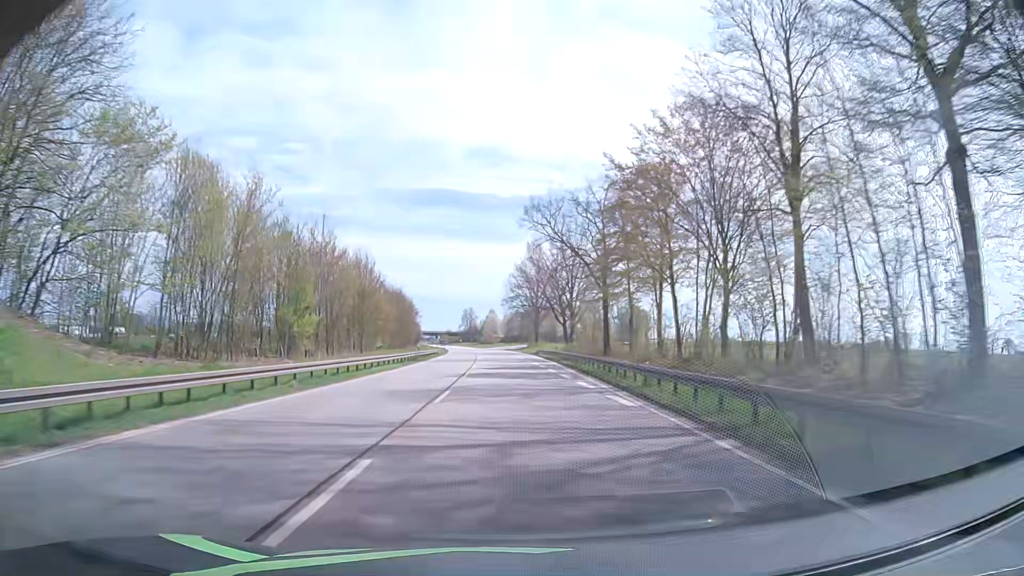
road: primary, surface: asphalt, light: Day
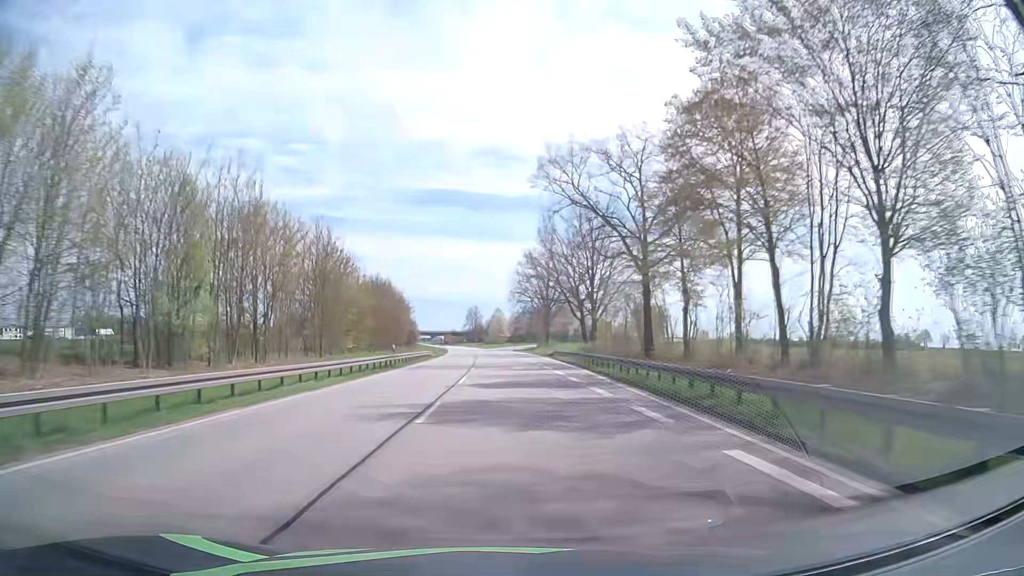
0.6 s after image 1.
(+0.1, +15.8) m; 0°
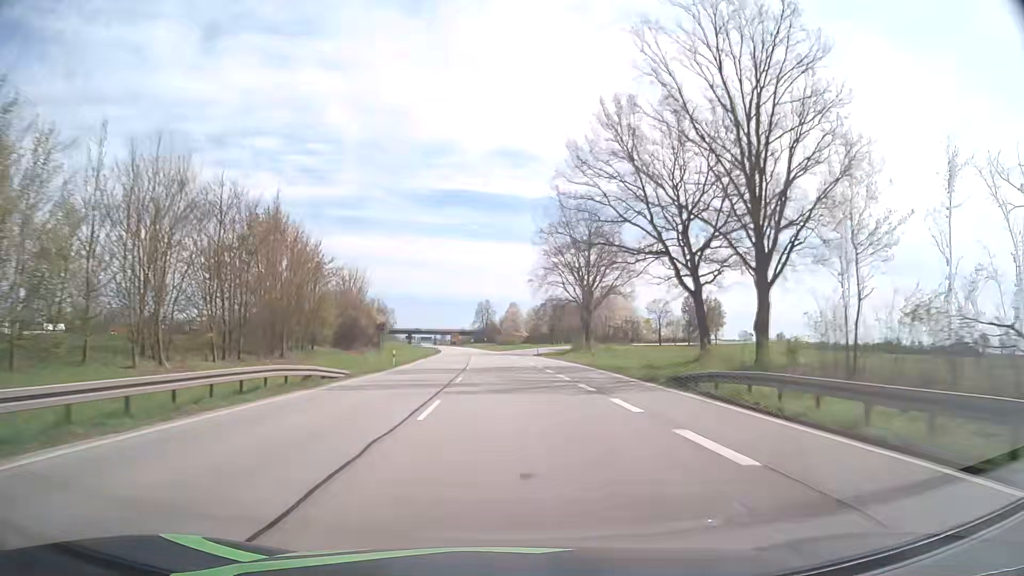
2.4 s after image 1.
(-0.7, +47.4) m; -2°
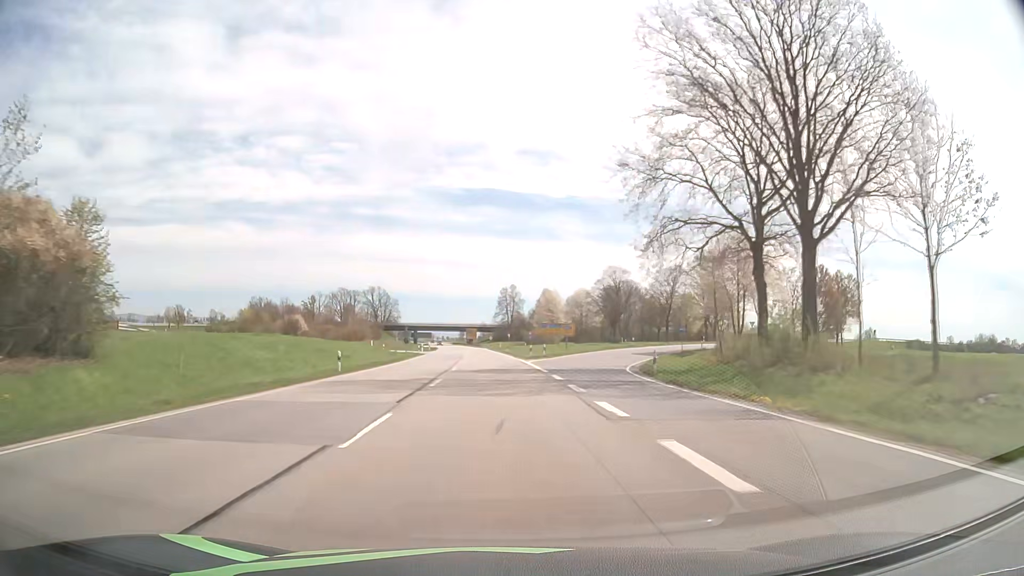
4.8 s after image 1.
(-1.0, +63.2) m; -2°
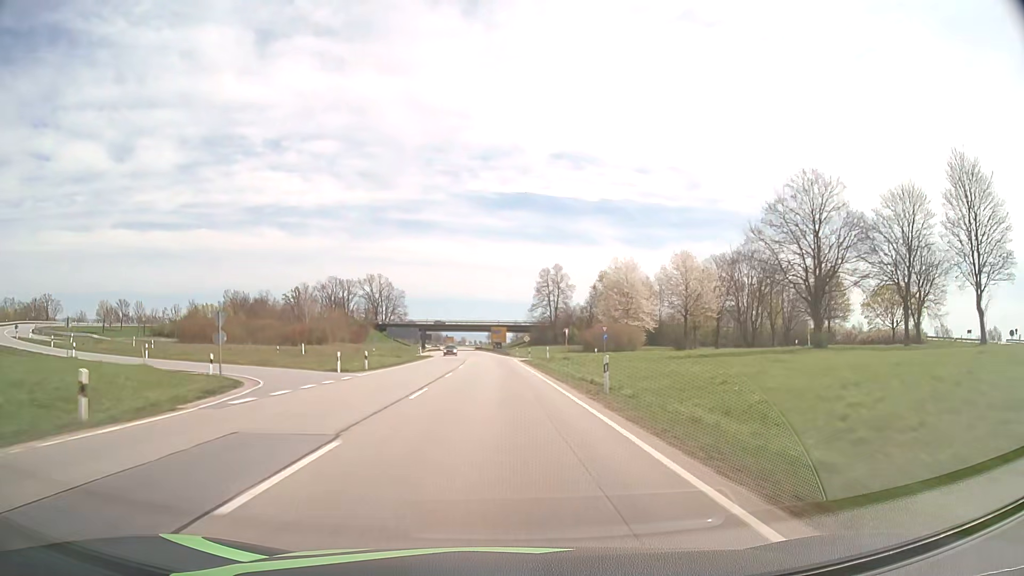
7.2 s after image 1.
(-1.6, +63.1) m; -3°
(0, +10) (0, +20) (0, +30) (-1, +40) (-1, +50) (-1, +60) (-2, +70) (-3, +80) (-3, +90) (-4, +100) m
